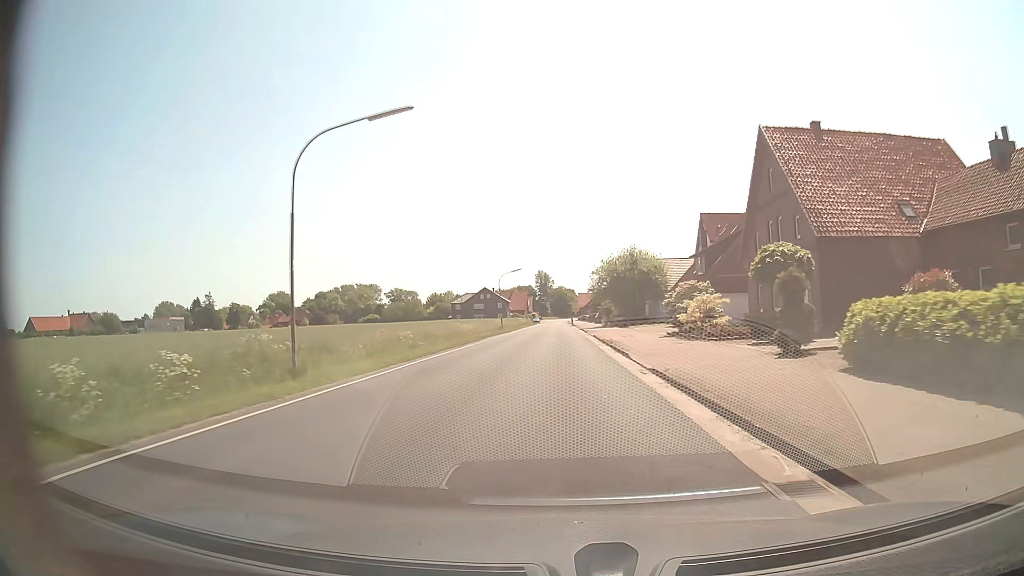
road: secondary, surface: asphalt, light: Day
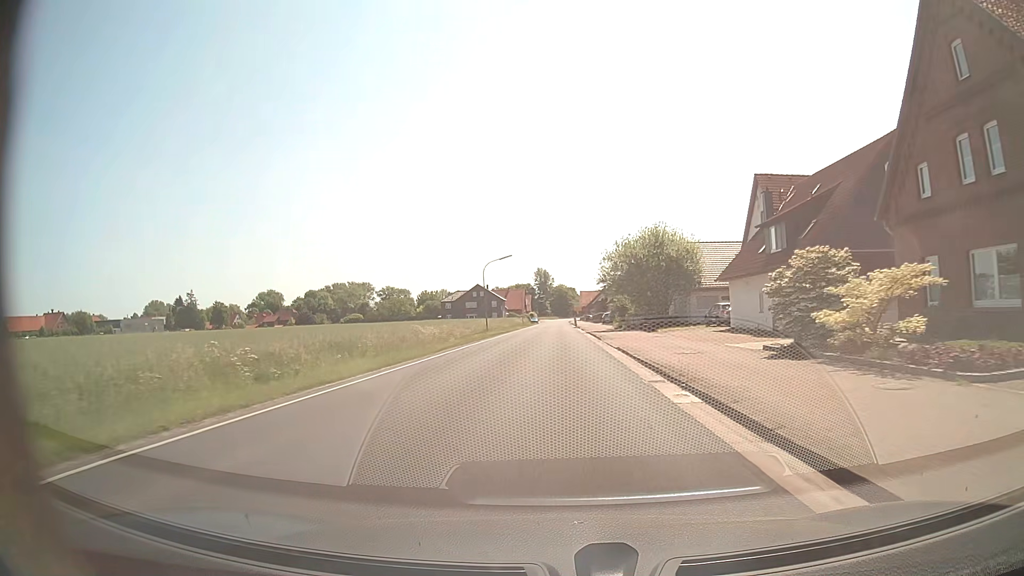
(0.0, +17.7) m; 0°
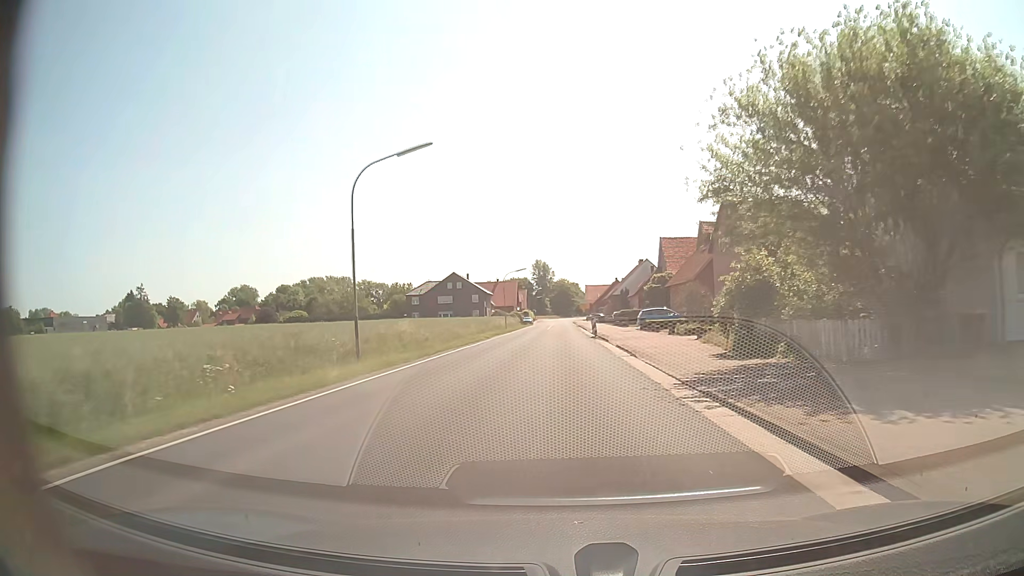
(0.0, +42.7) m; 0°
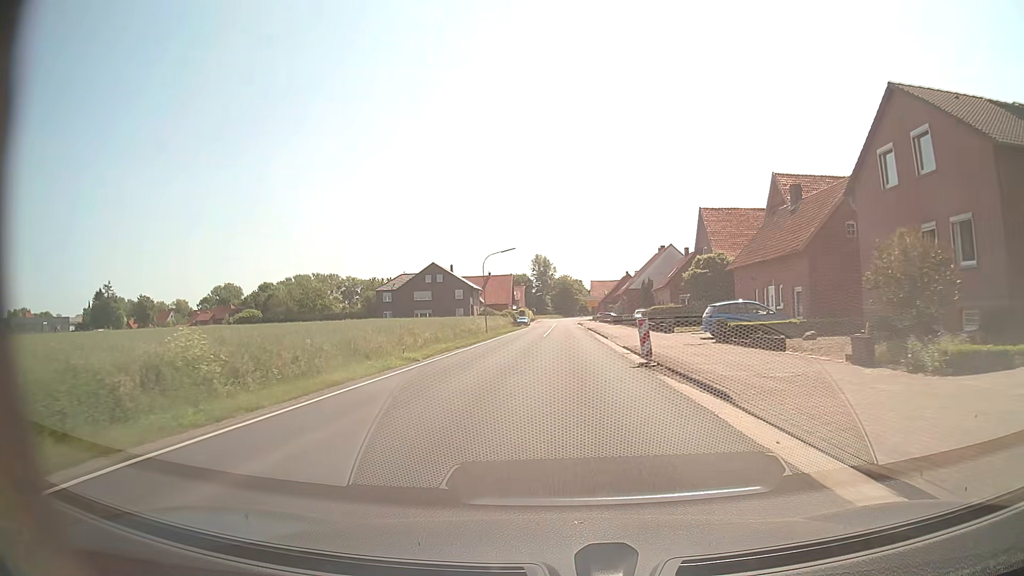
(0.0, +24.4) m; 0°
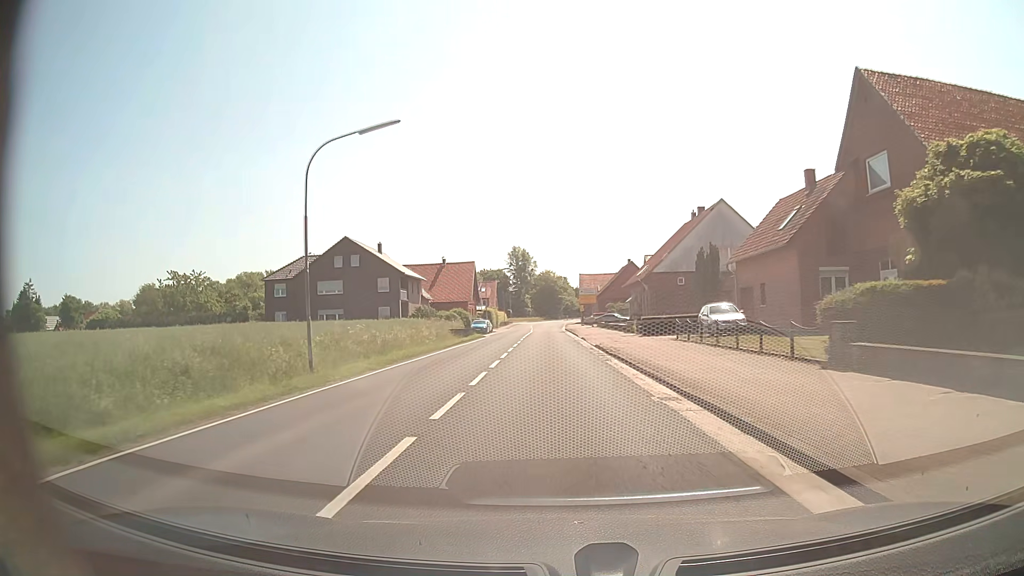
(+0.3, +39.4) m; +1°
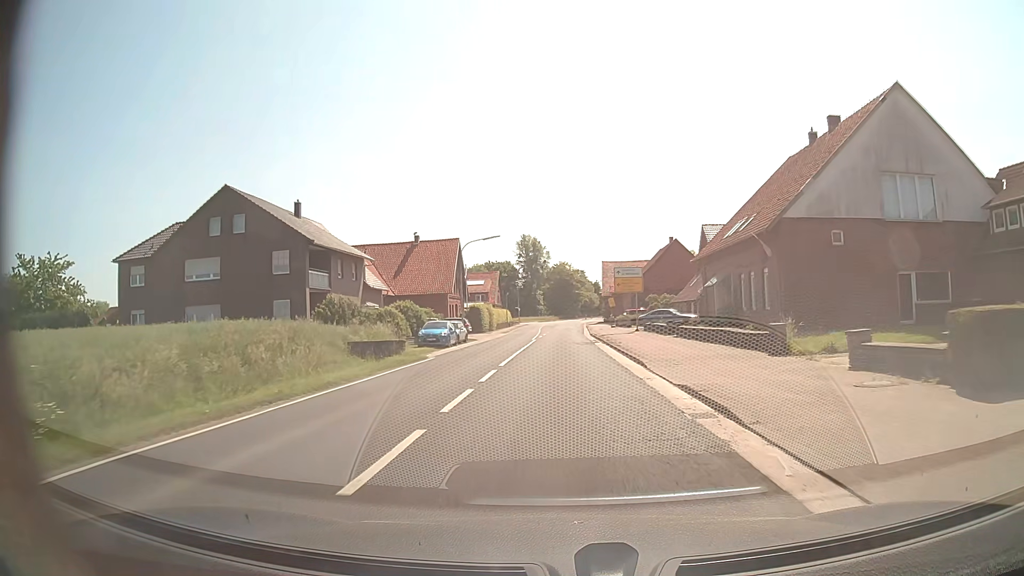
(-0.4, +31.1) m; -1°
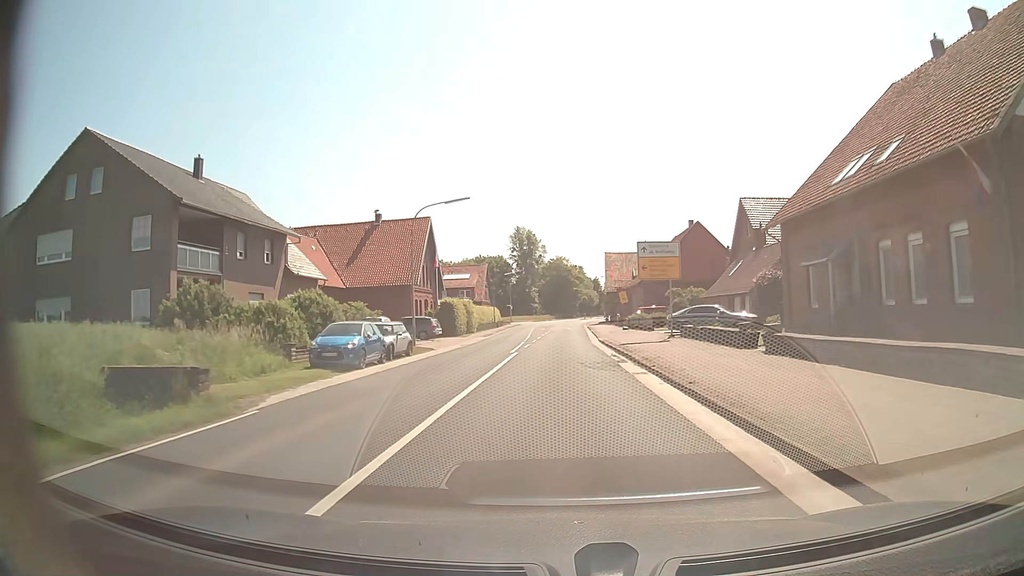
(0.0, +15.7) m; 0°
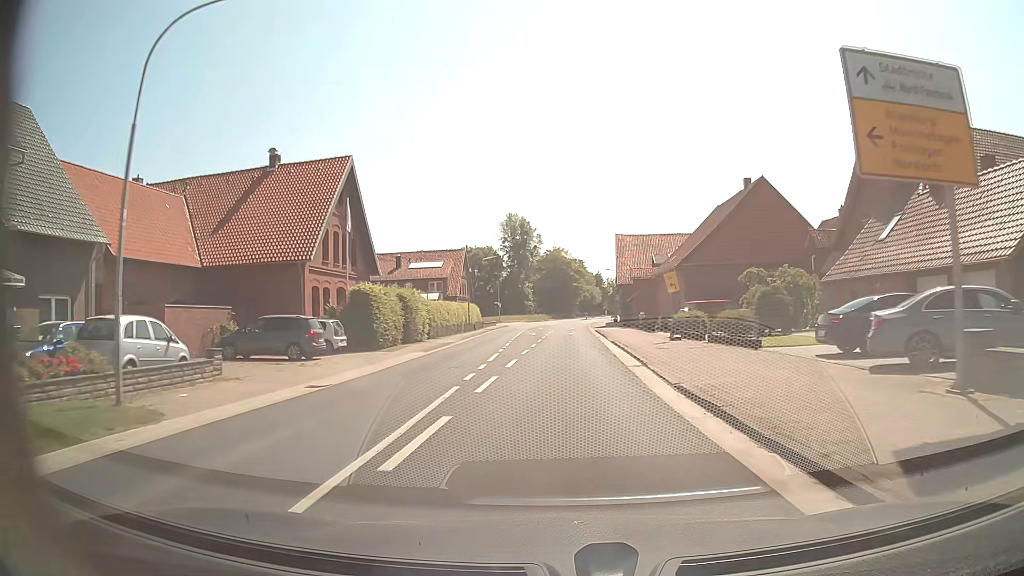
(0.0, +23.7) m; 0°
(0, +10) (0, +20) (0, +30) (+1, +40) (+1, +50) (+1, +60) (+1, +70) (+2, +80) (+2, +90) (+3, +100) m
